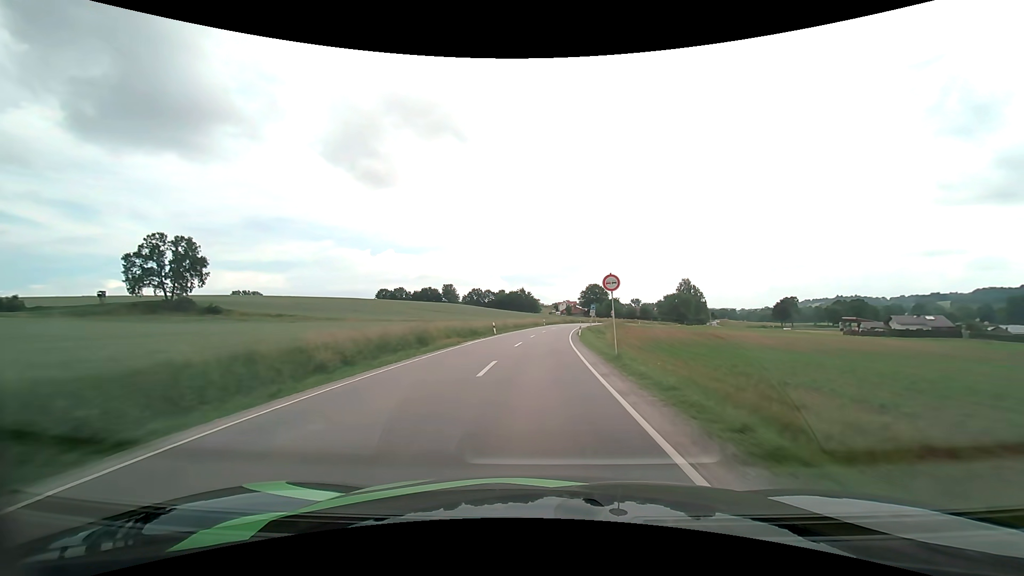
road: secondary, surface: asphalt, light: Day
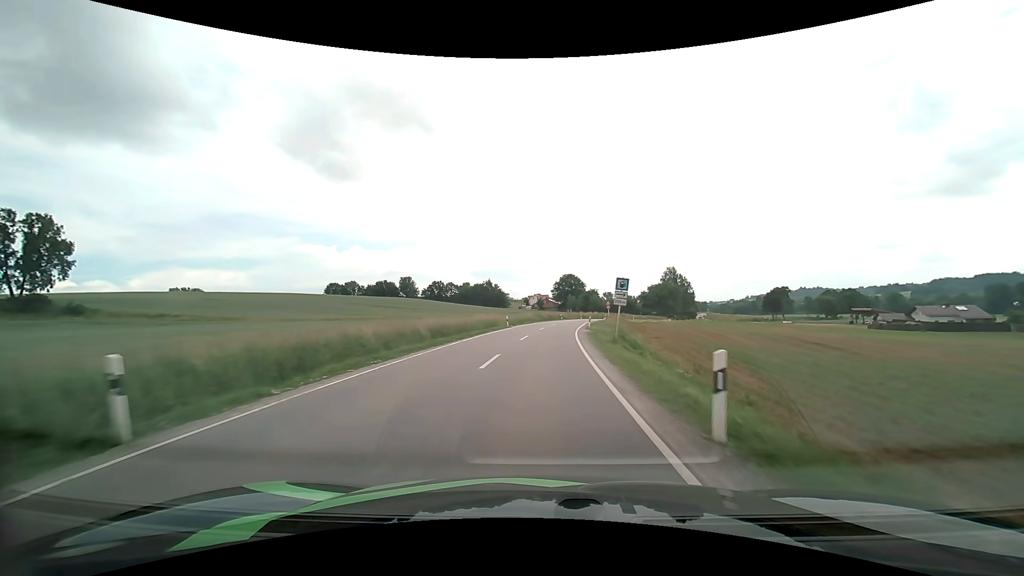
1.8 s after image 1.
(+1.0, +35.3) m; +3°
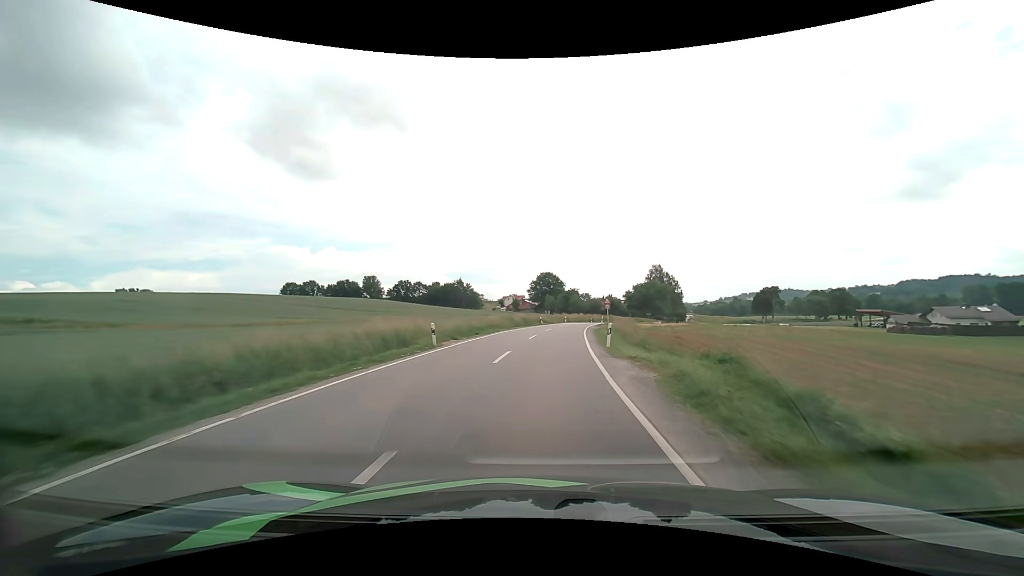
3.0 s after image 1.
(+0.5, +22.8) m; +3°
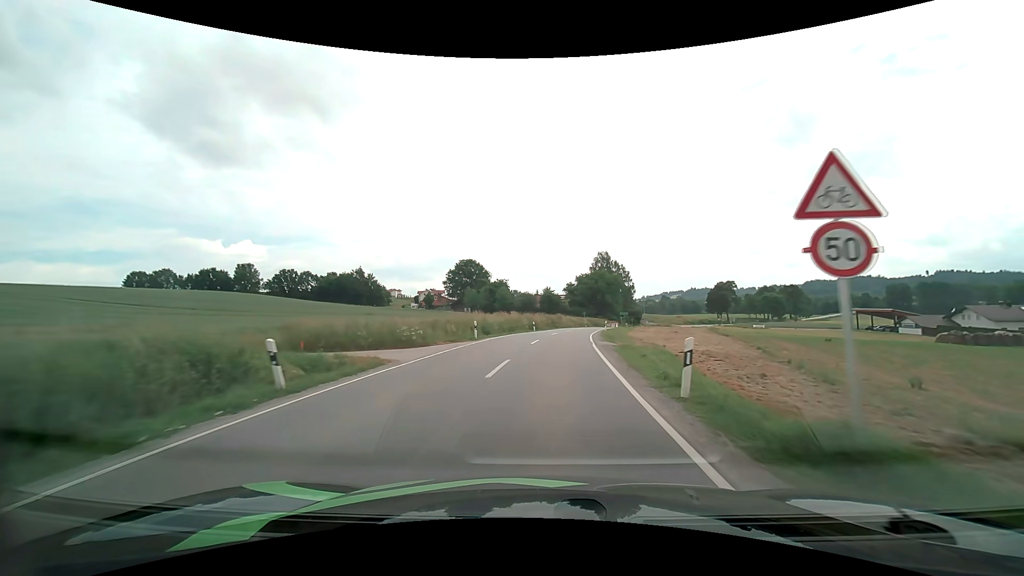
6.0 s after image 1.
(+3.5, +49.7) m; +8°
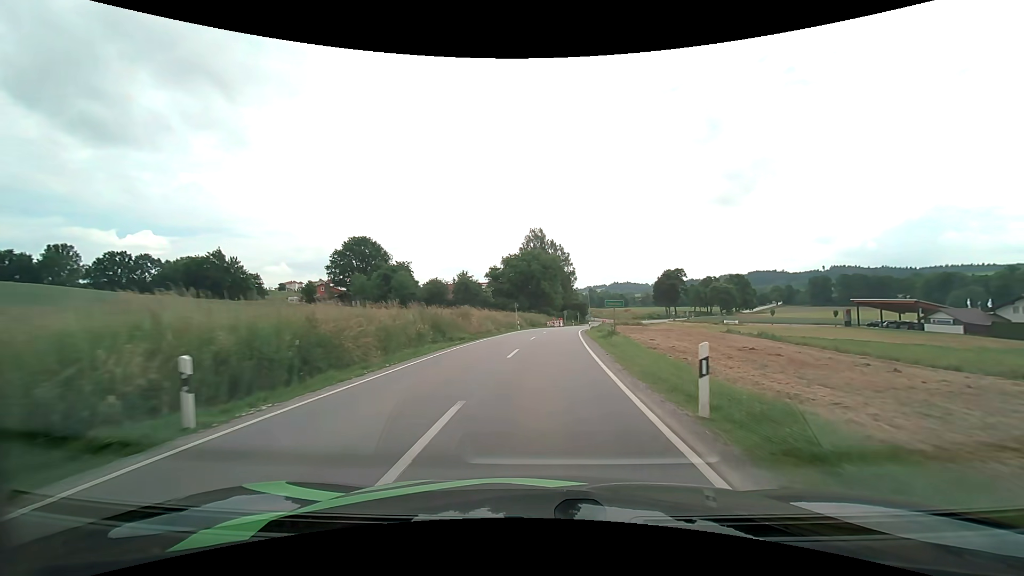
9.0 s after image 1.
(+3.0, +42.4) m; +8°
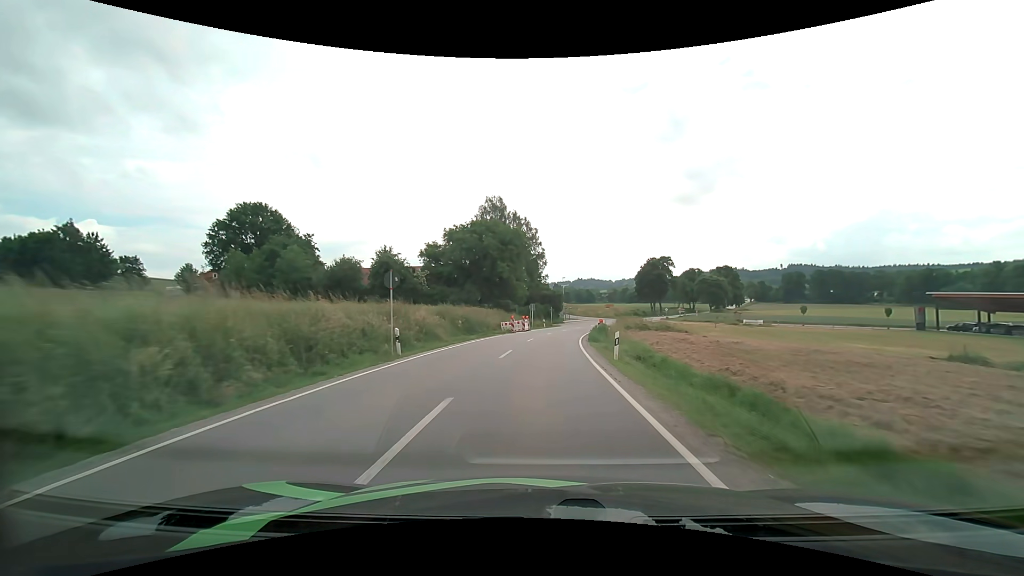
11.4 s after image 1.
(+1.5, +35.5) m; +4°
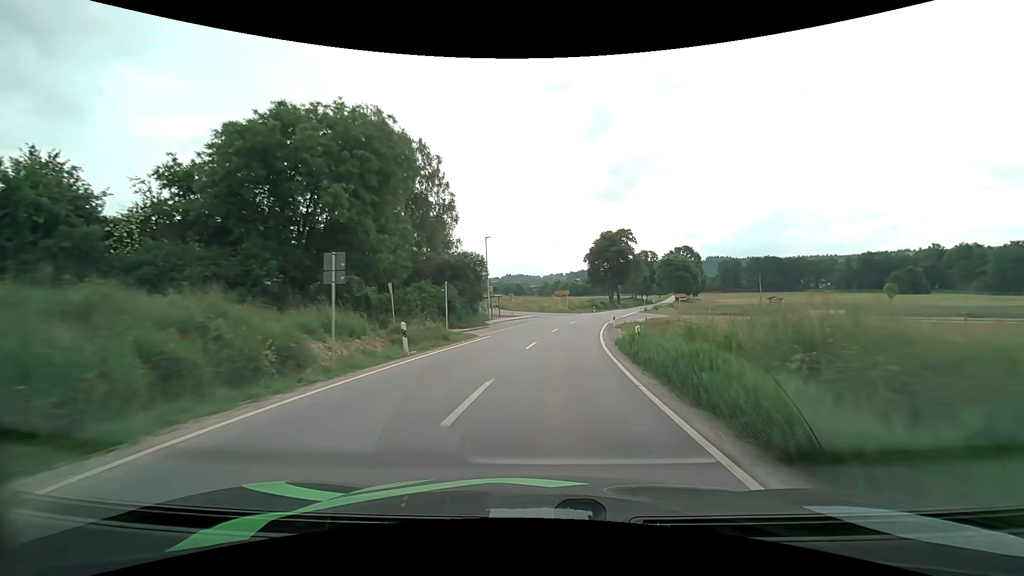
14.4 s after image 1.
(+2.5, +46.0) m; +8°
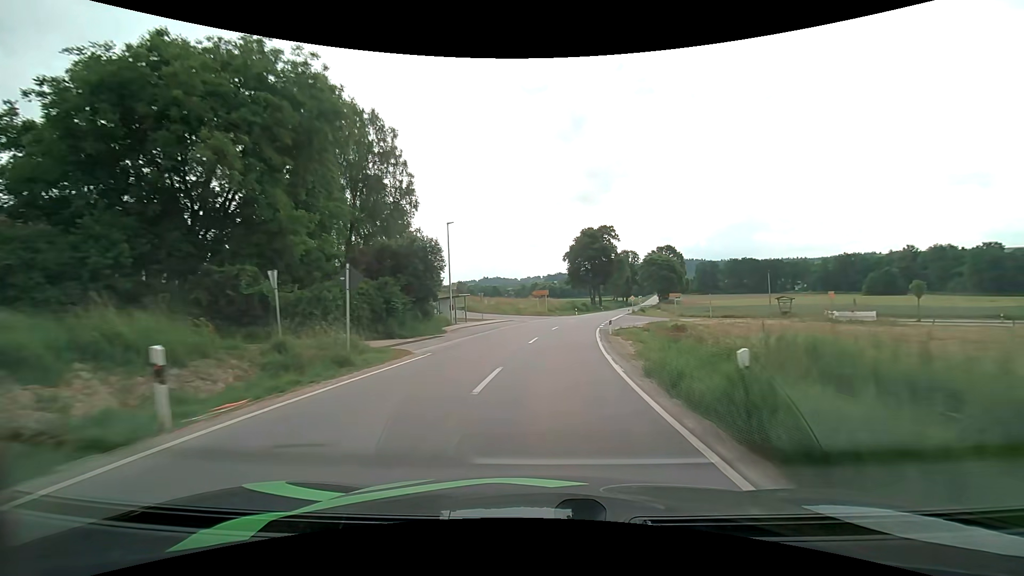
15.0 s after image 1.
(+0.2, +9.4) m; +2°
(0, +10) (+1, +20) (+2, +30) (+3, +40) (+5, +50) (+7, +59) (+9, +69) (+12, +79) (+14, +89) (+17, +98) m
